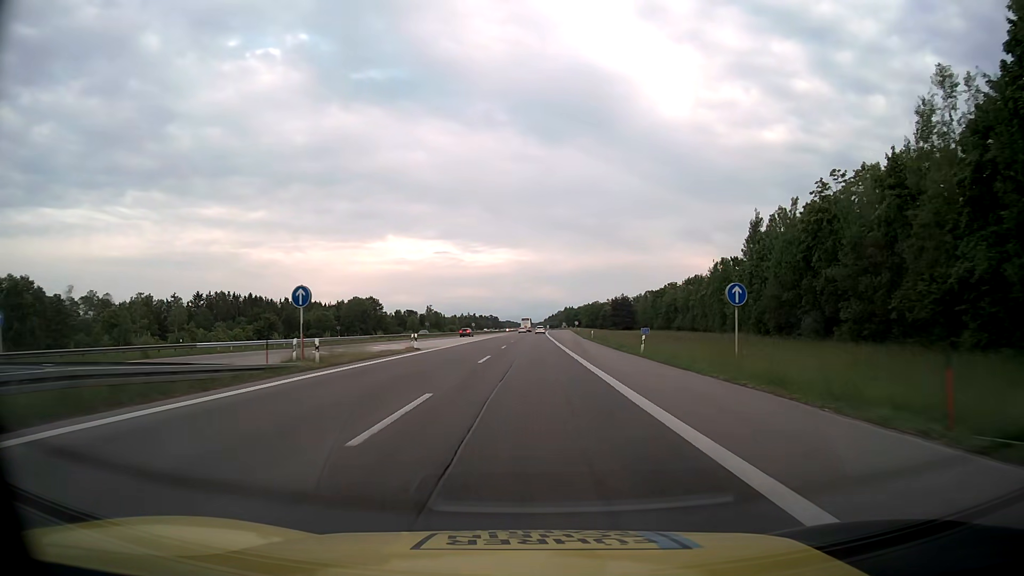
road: motorway_link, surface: asphalt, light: Day
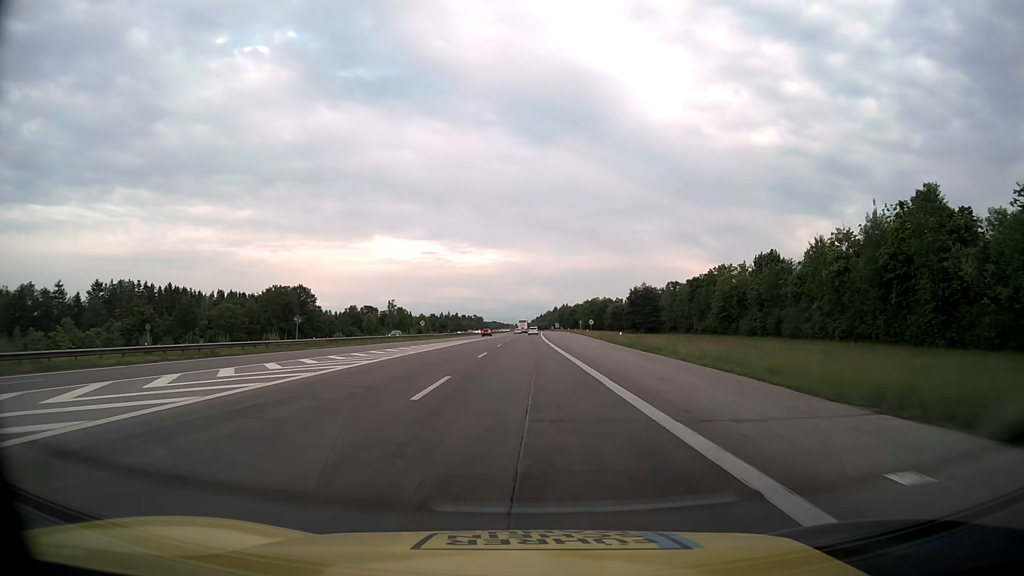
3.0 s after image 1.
(+0.6, +67.6) m; +1°
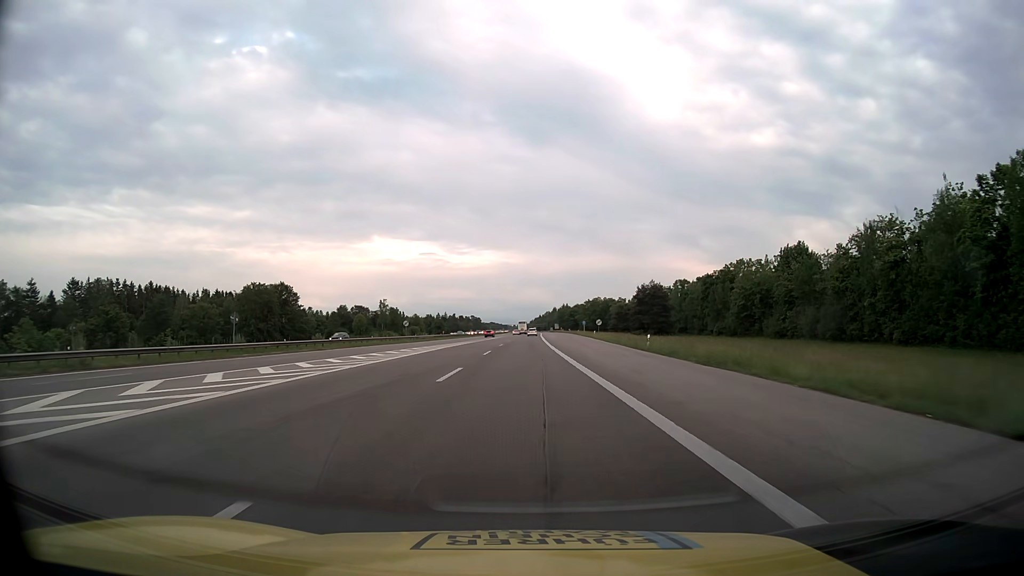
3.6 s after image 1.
(0.0, +13.5) m; 0°
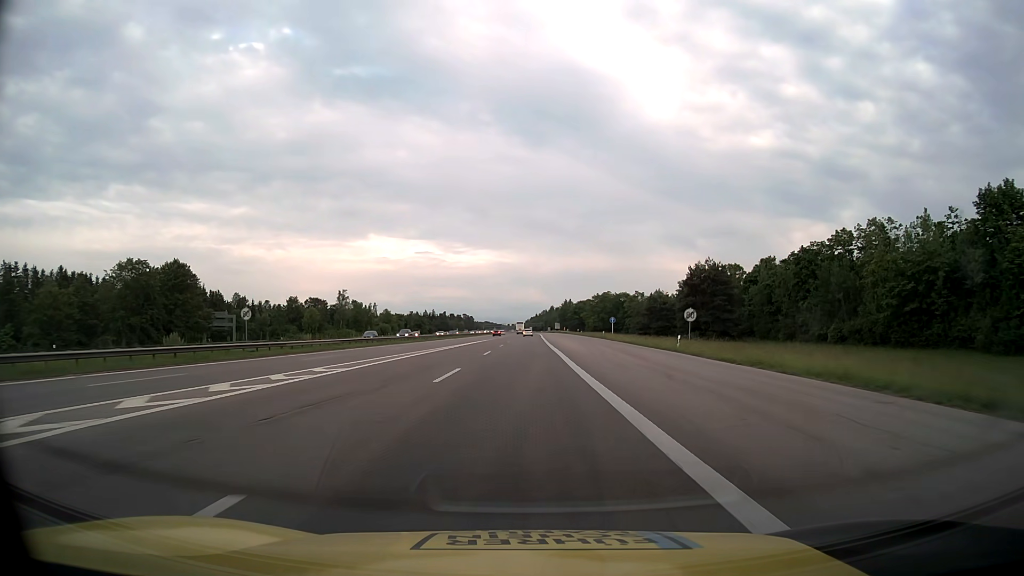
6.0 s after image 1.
(+0.1, +54.1) m; 0°
(0, +10) (0, +20) (0, +30) (0, +40) (0, +50) (0, +60) (0, +70) (0, +80) (0, +90) (+1, +100) m
